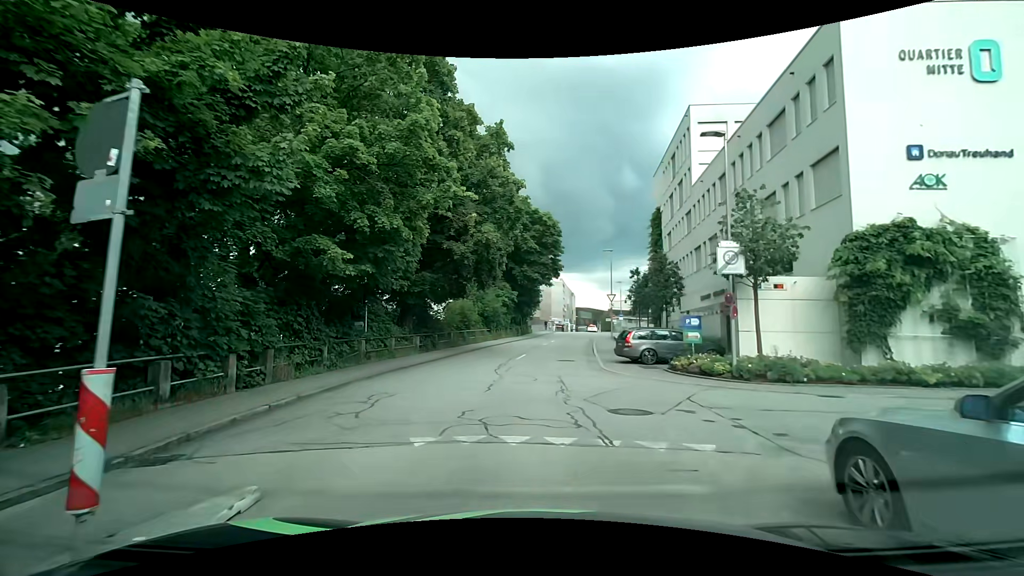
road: residential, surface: asphalt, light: Day
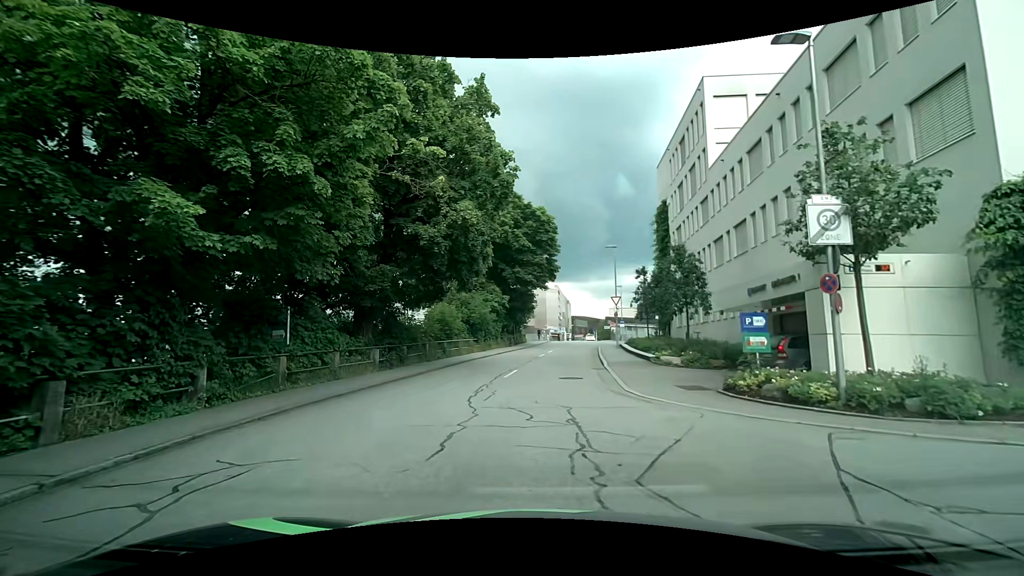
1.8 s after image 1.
(0.0, +5.5) m; +1°
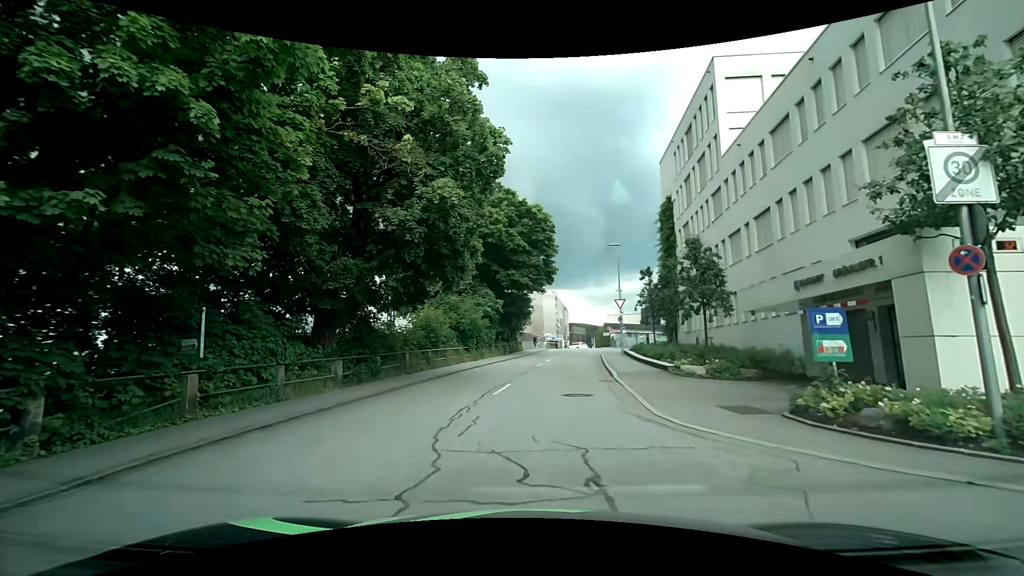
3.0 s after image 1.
(0.0, +3.5) m; +1°
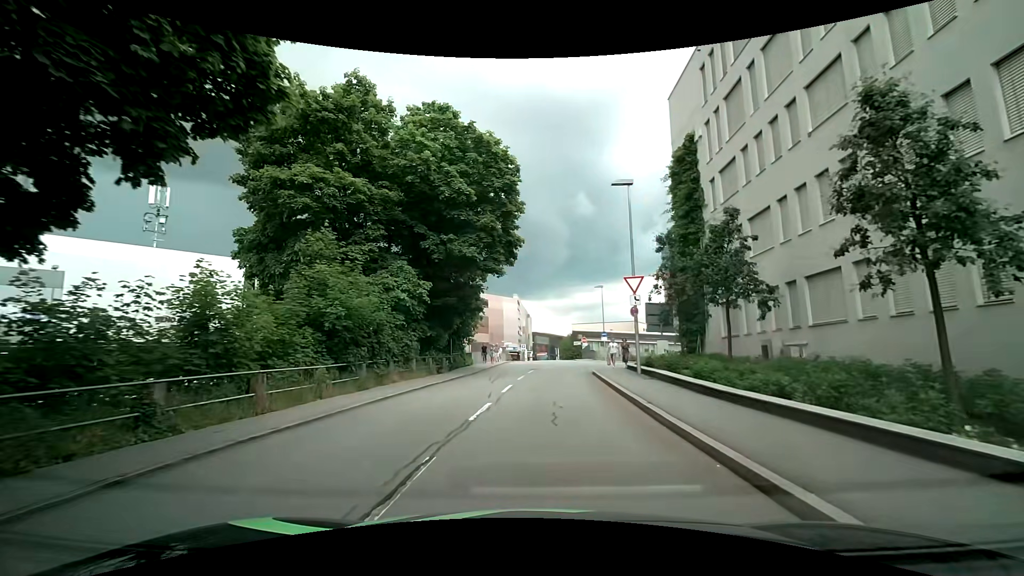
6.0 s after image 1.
(+0.3, +16.3) m; +6°
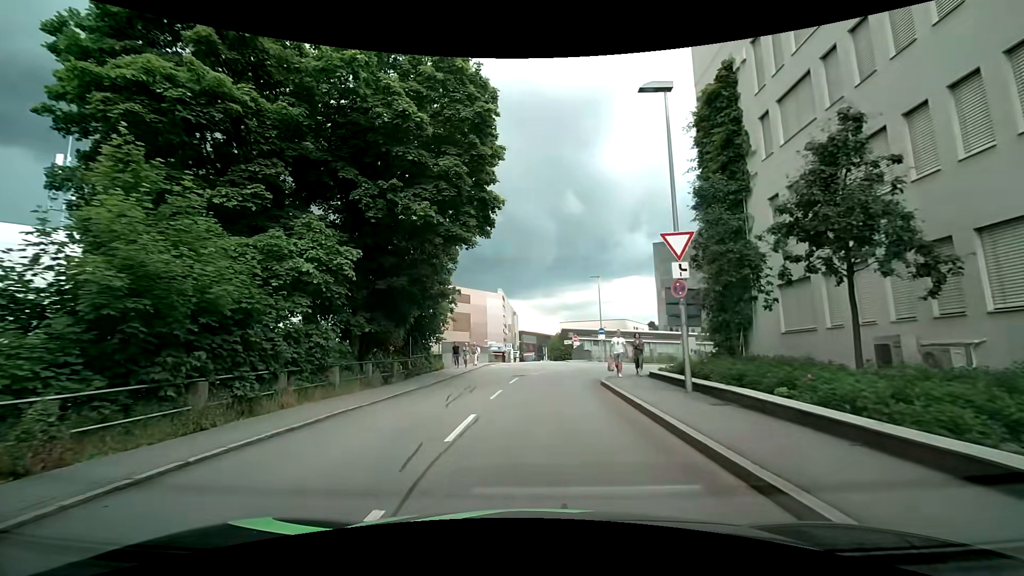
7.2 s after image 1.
(-0.2, +7.8) m; -1°
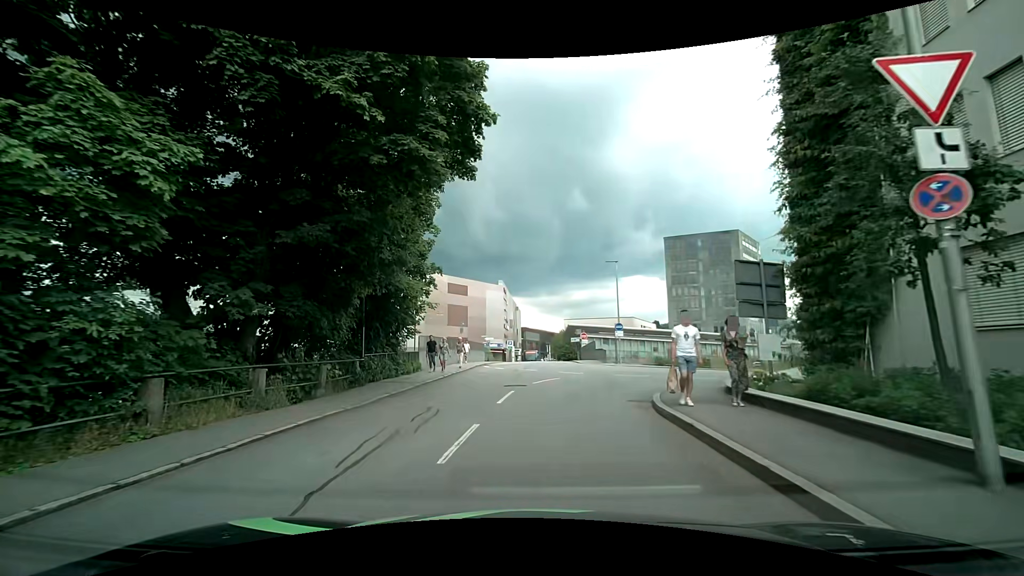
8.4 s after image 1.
(-0.1, +7.6) m; -2°
(0, +10) (+3, +20) (+10, +26) (+18, +32) (+24, +40) (+29, +49) (+34, +57) (+40, +66) (+45, +74) (+51, +82) m
